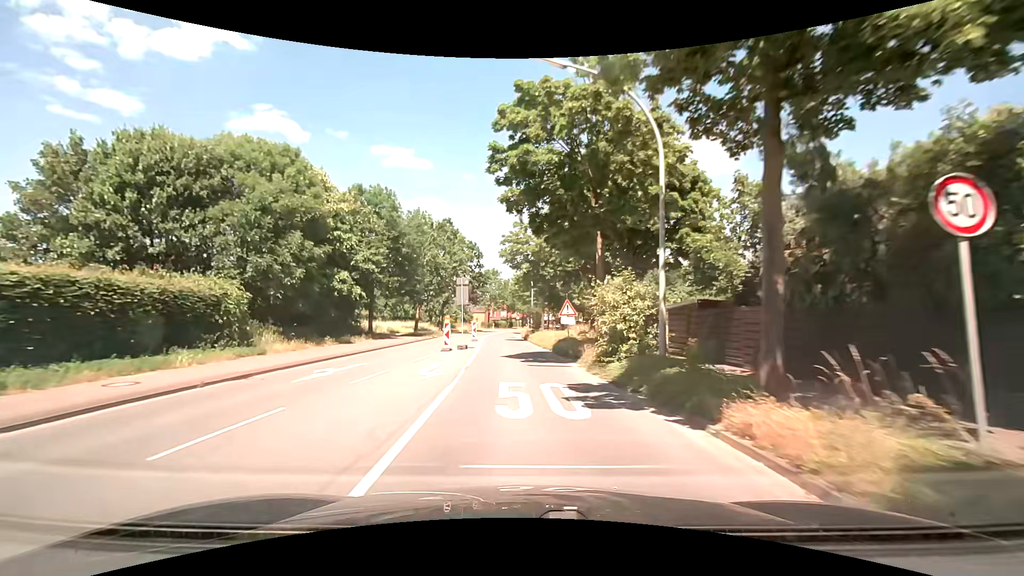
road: secondary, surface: asphalt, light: Day
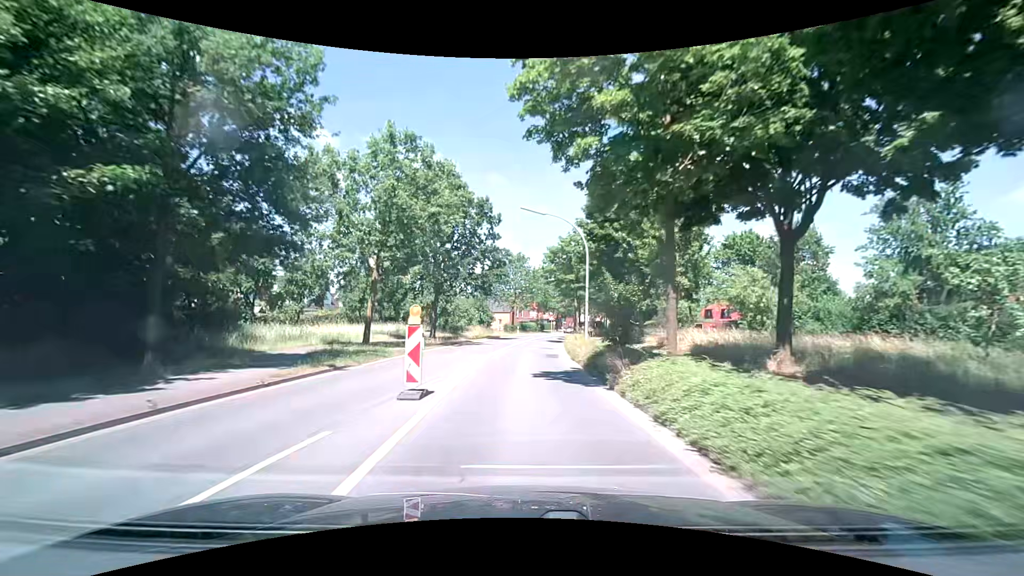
(-0.7, +26.3) m; -4°
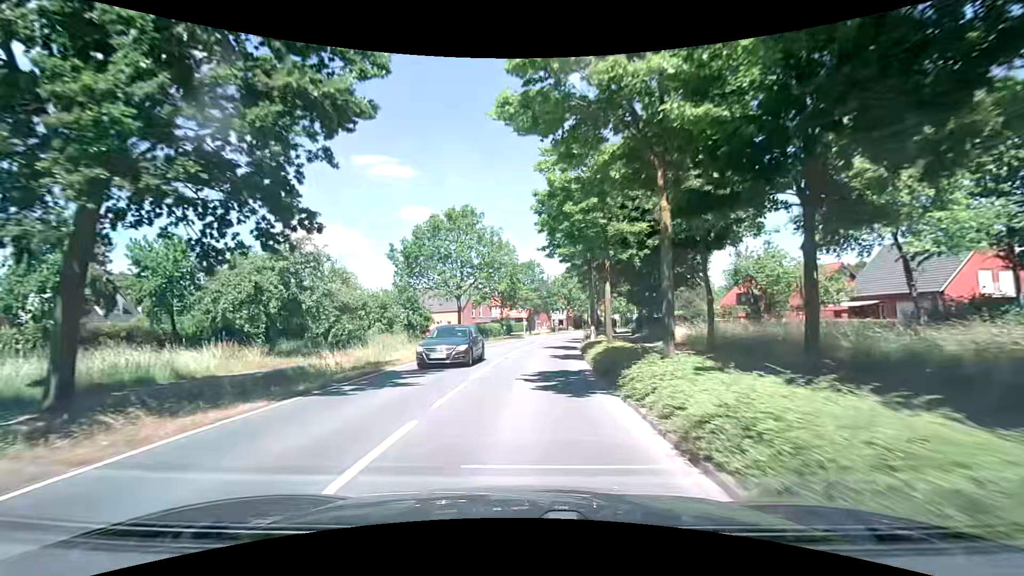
(+1.0, +33.2) m; +4°
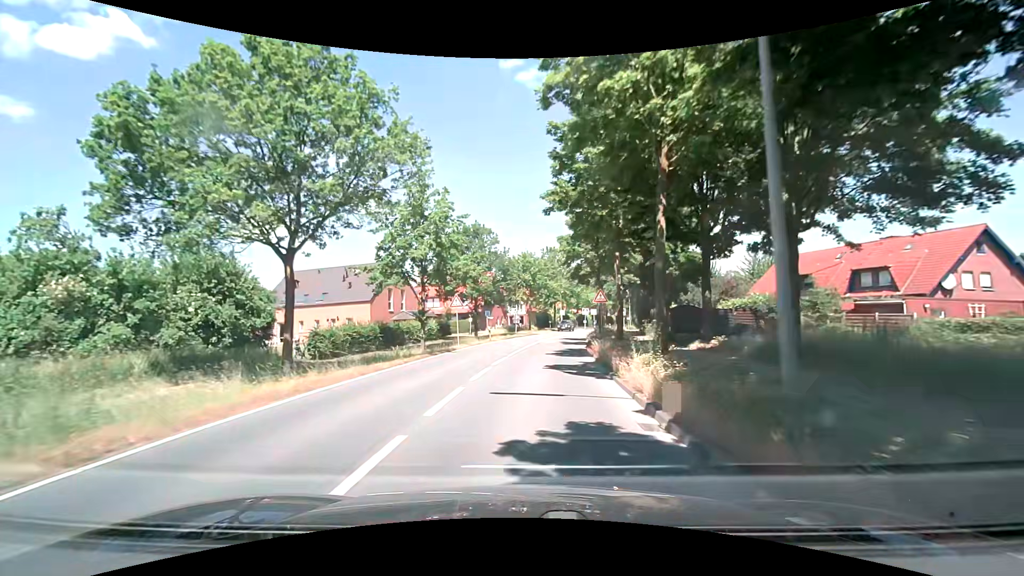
(+1.0, +27.2) m; +5°
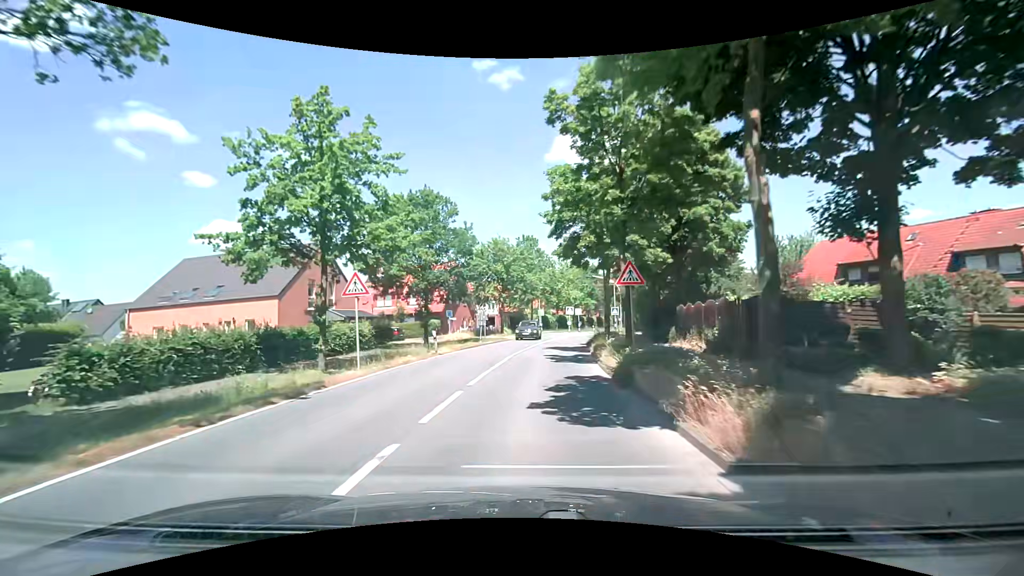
(+0.3, +13.5) m; +3°
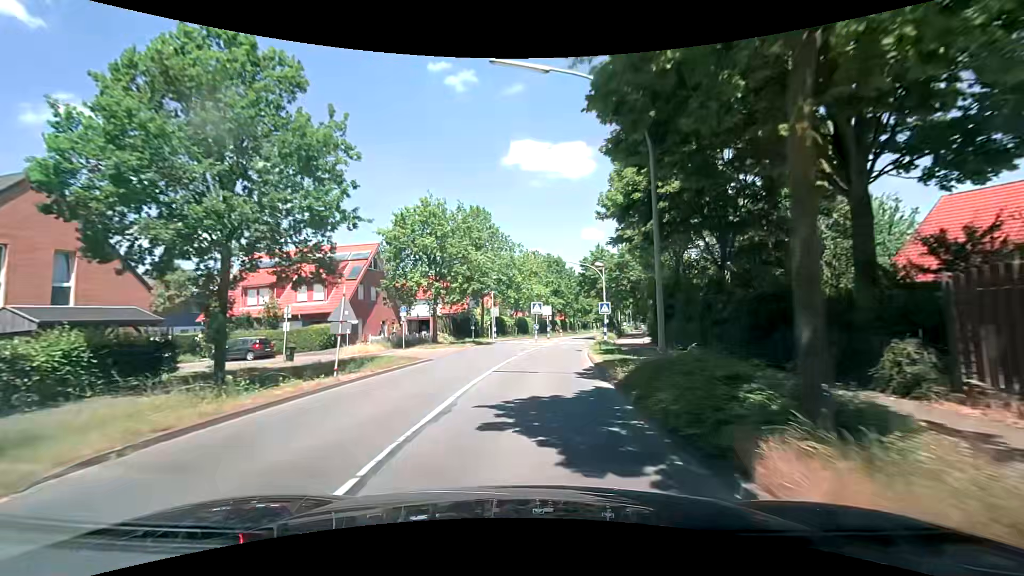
(+0.9, +20.1) m; +5°
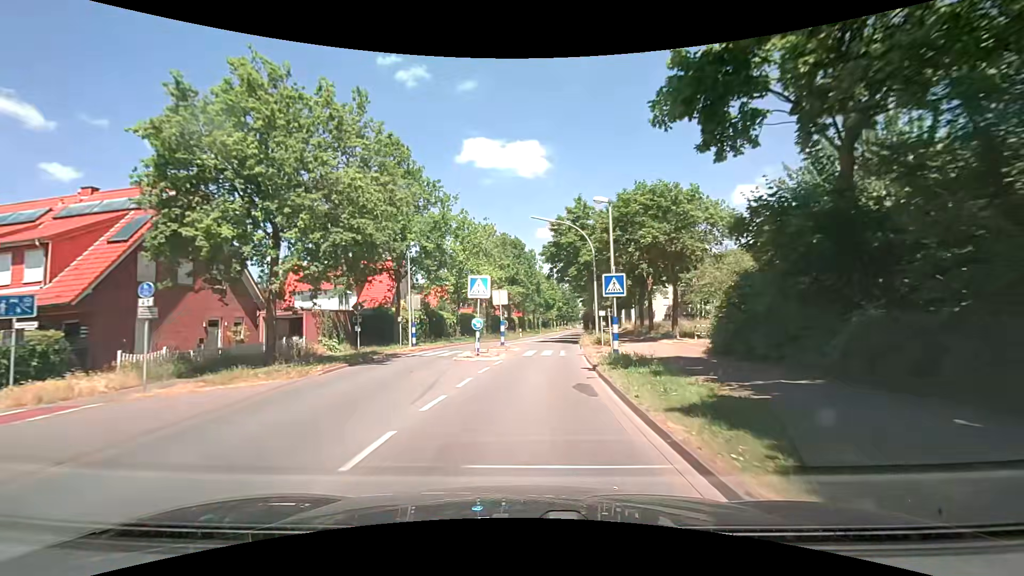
(+0.9, +19.6) m; +5°
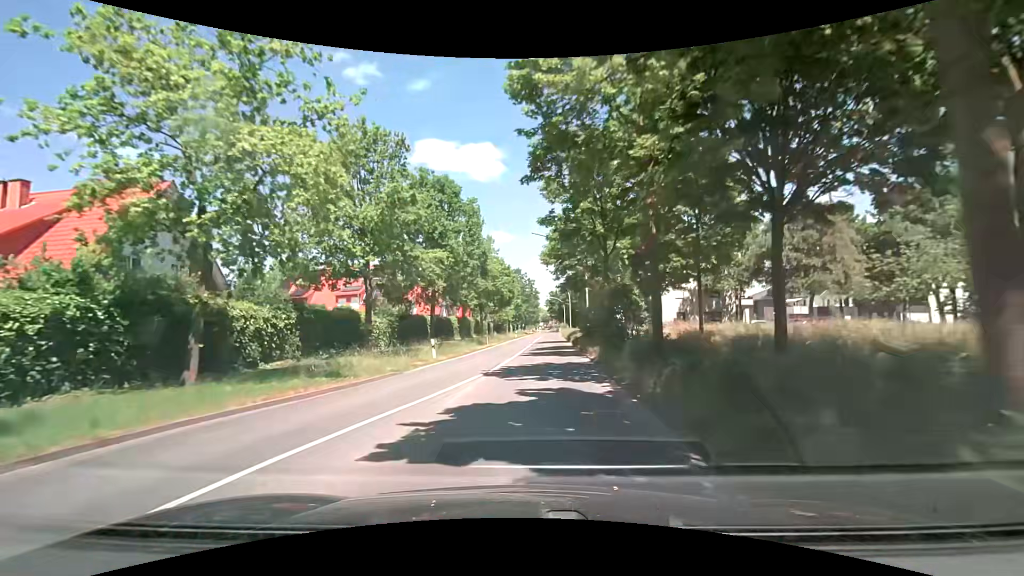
(+1.9, +32.8) m; +6°
(0, +10) (0, +20) (0, +30) (+1, +40) (+1, +50) (+2, +60) (+2, +70) (+3, +80) (+3, +90) (+3, +100) m
